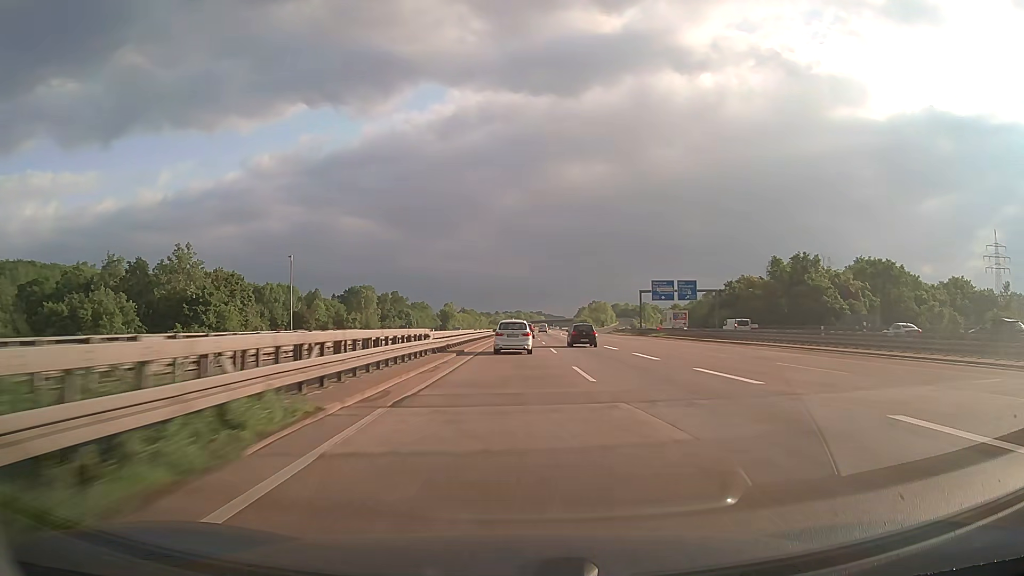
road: motorway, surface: asphalt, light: Day
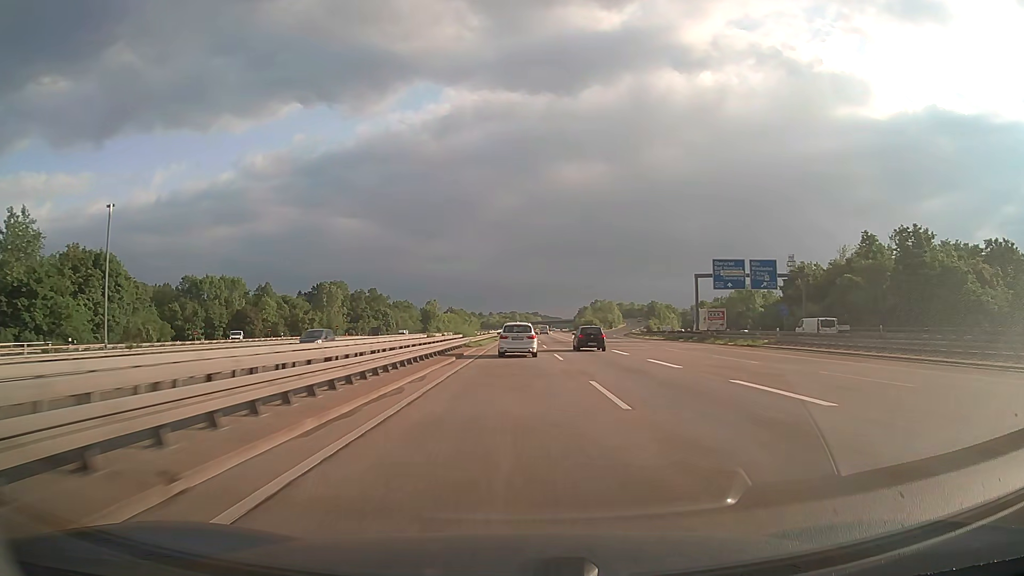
(+0.1, +39.8) m; 0°
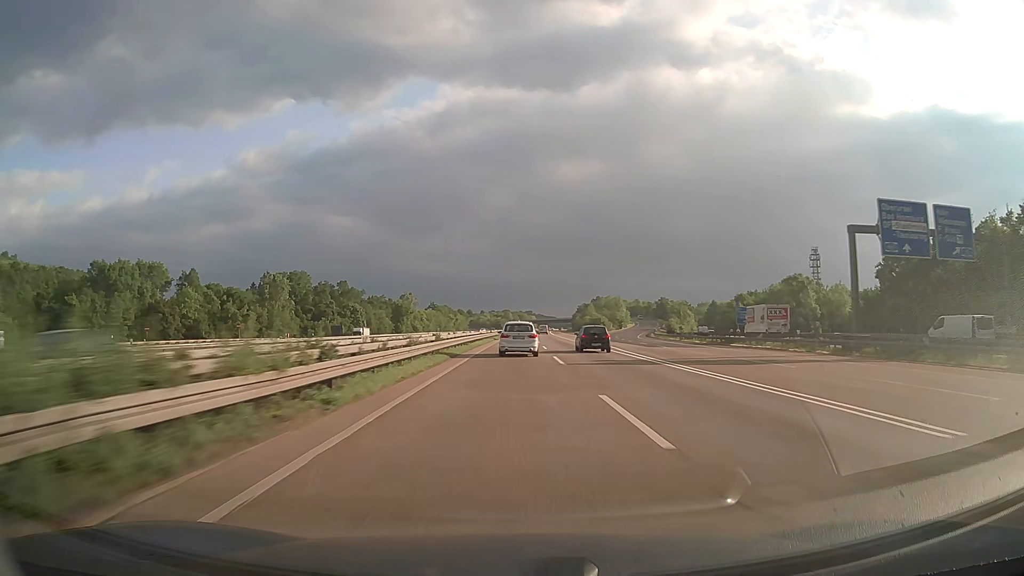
(+0.2, +39.6) m; +1°
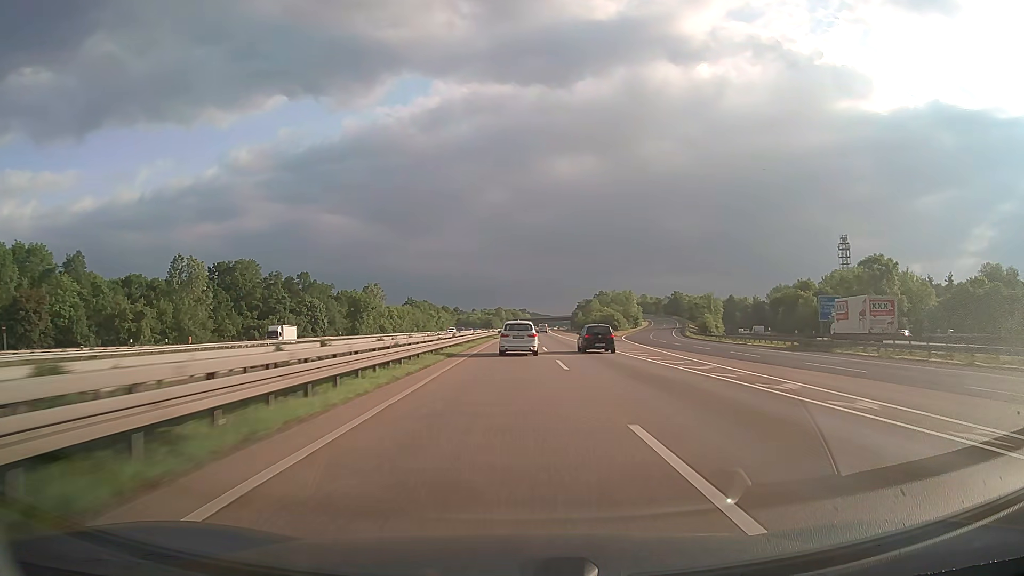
(+0.2, +39.3) m; +1°
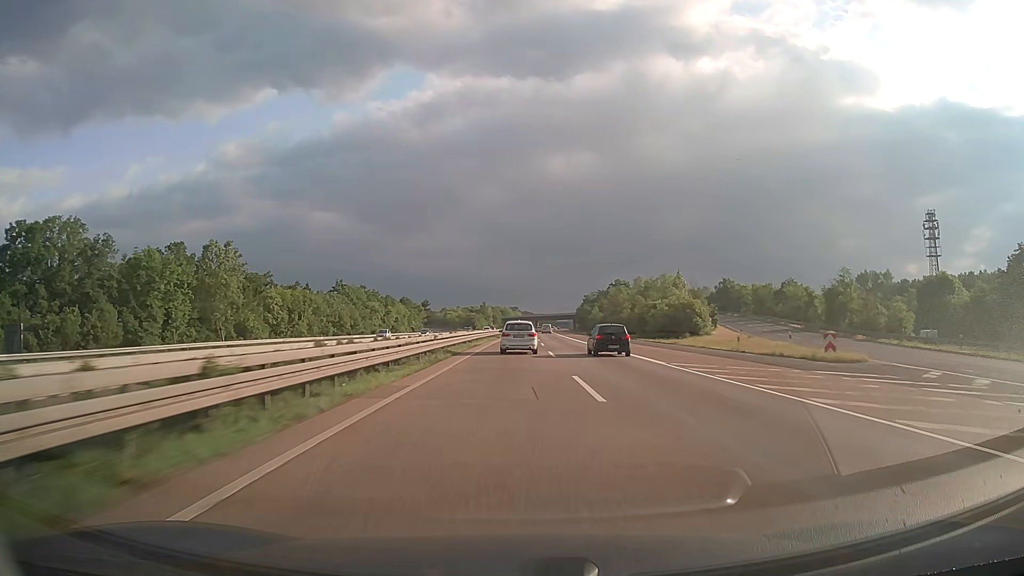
(+0.6, +78.1) m; +1°
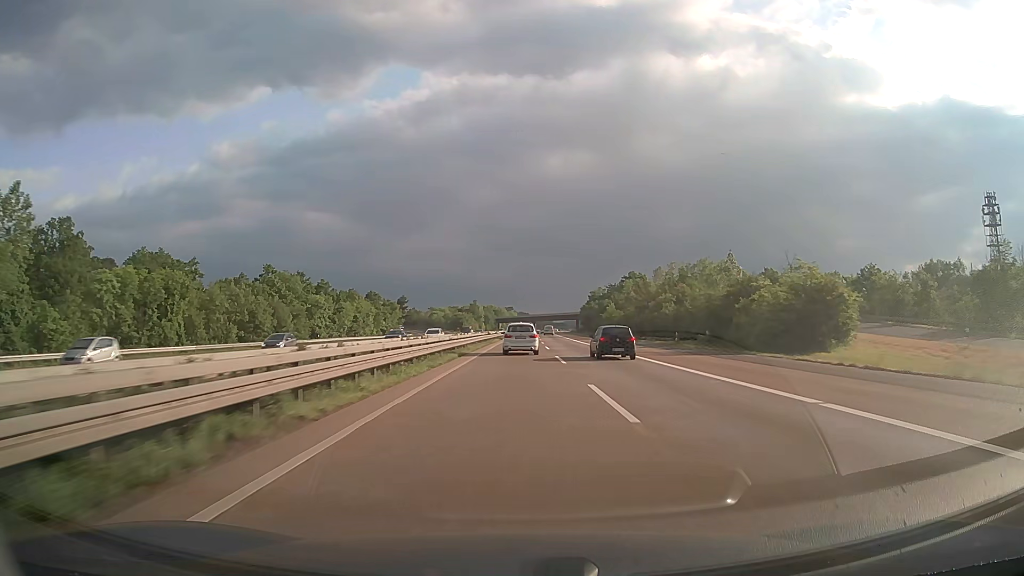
(+0.1, +38.8) m; 0°
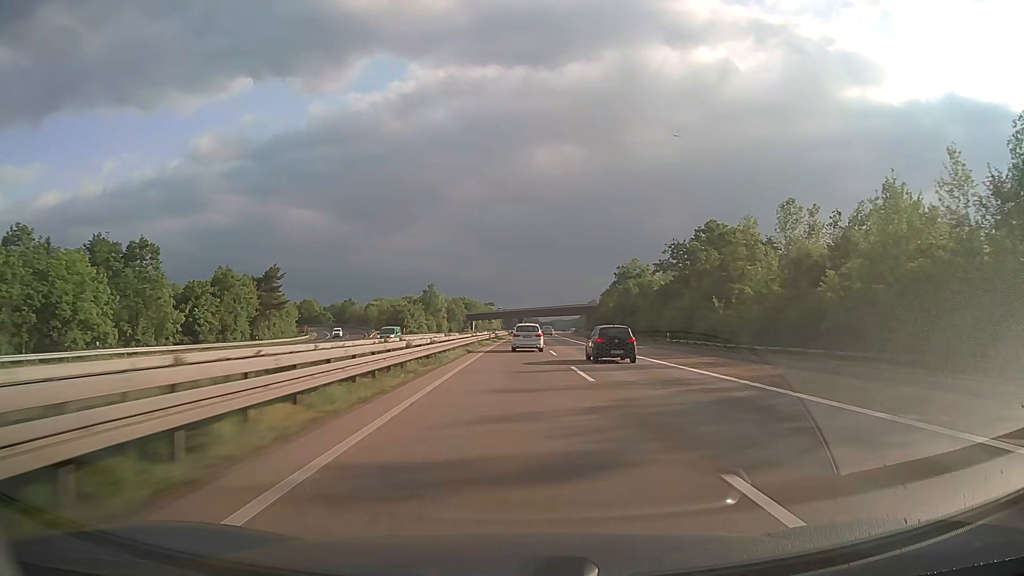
(+1.2, +97.0) m; +1°
(0, +10) (0, +20) (0, +30) (0, +40) (0, +50) (+1, +60) (+1, +70) (+1, +80) (+1, +90) (+1, +100) m
